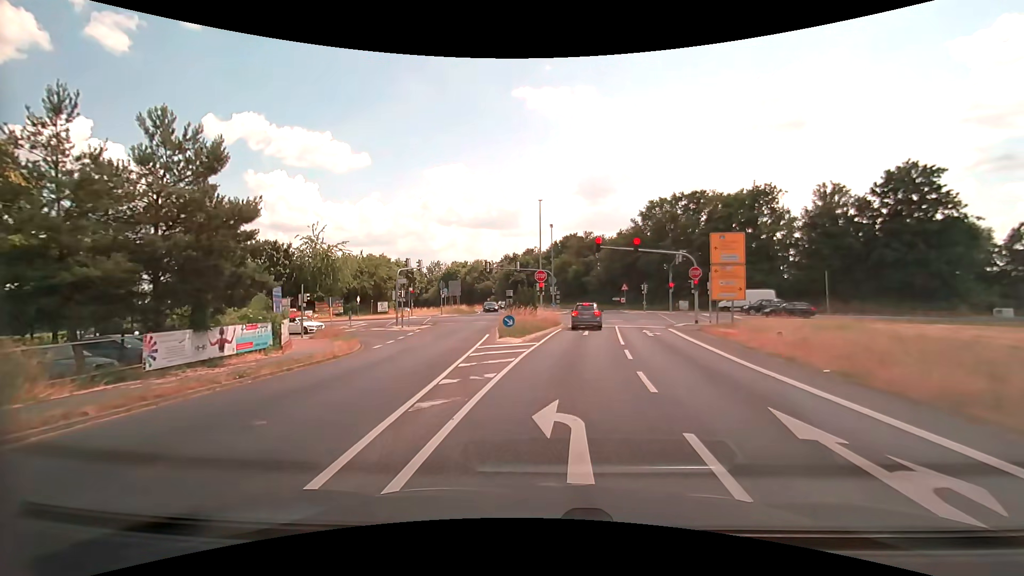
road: secondary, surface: asphalt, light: Day
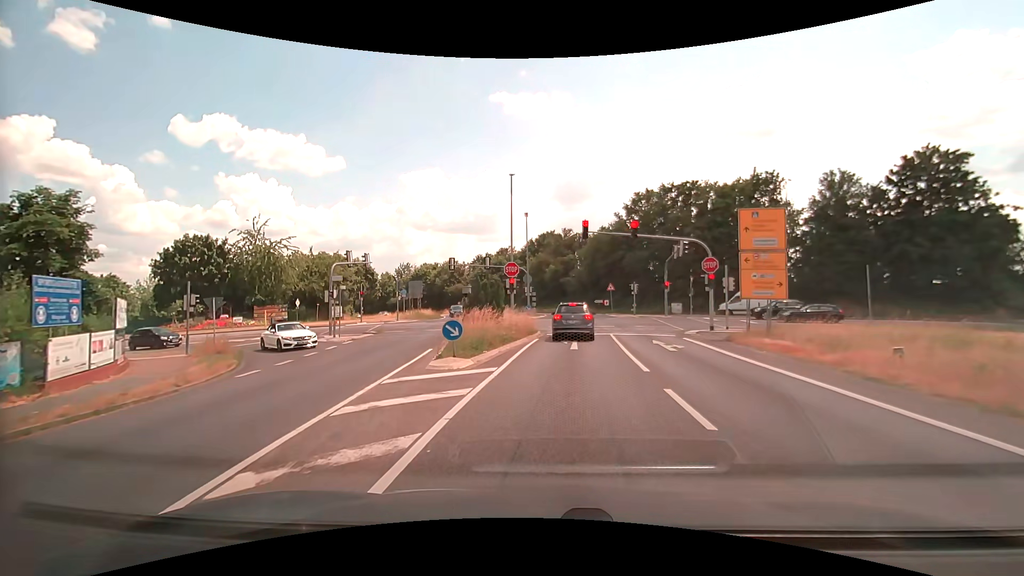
(+0.2, +8.9) m; +3°
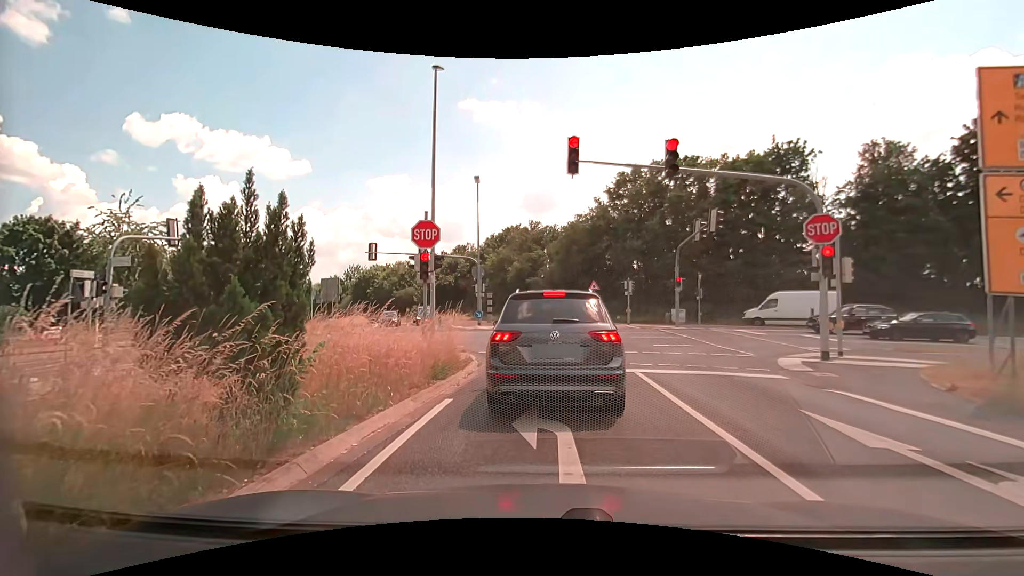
(+0.5, +14.5) m; +5°
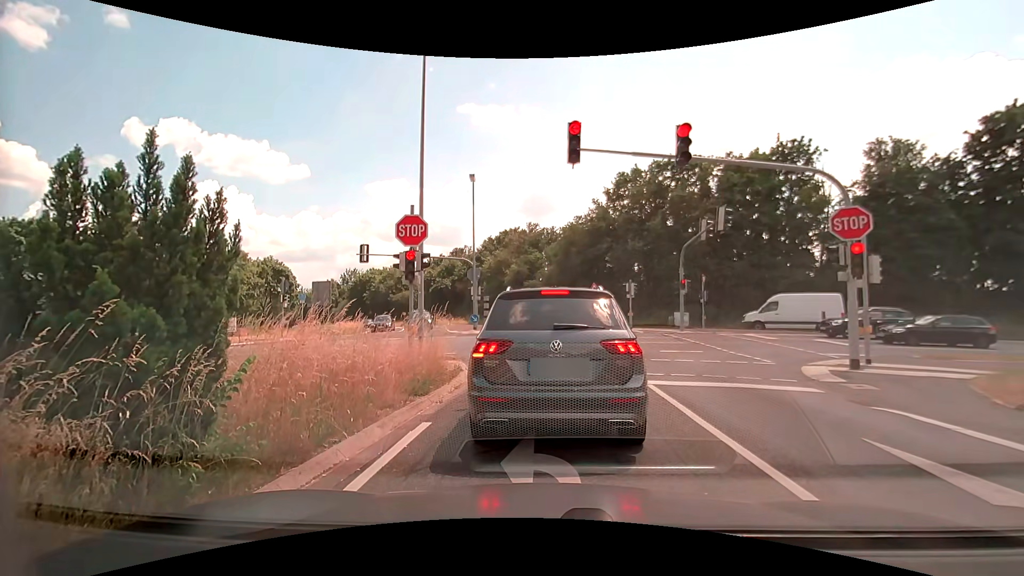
(0.0, +1.2) m; 0°
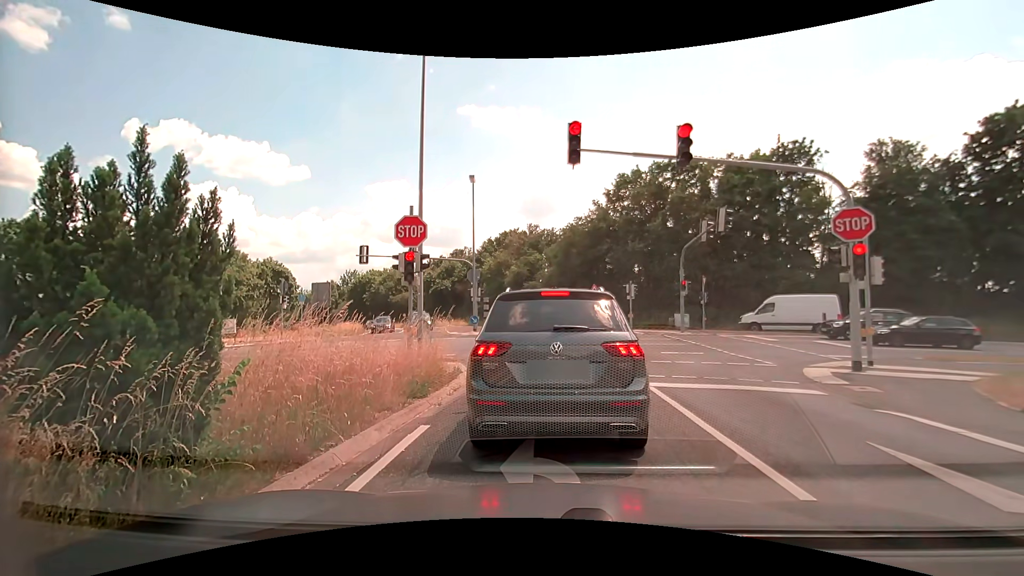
(0.0, +0.1) m; 0°
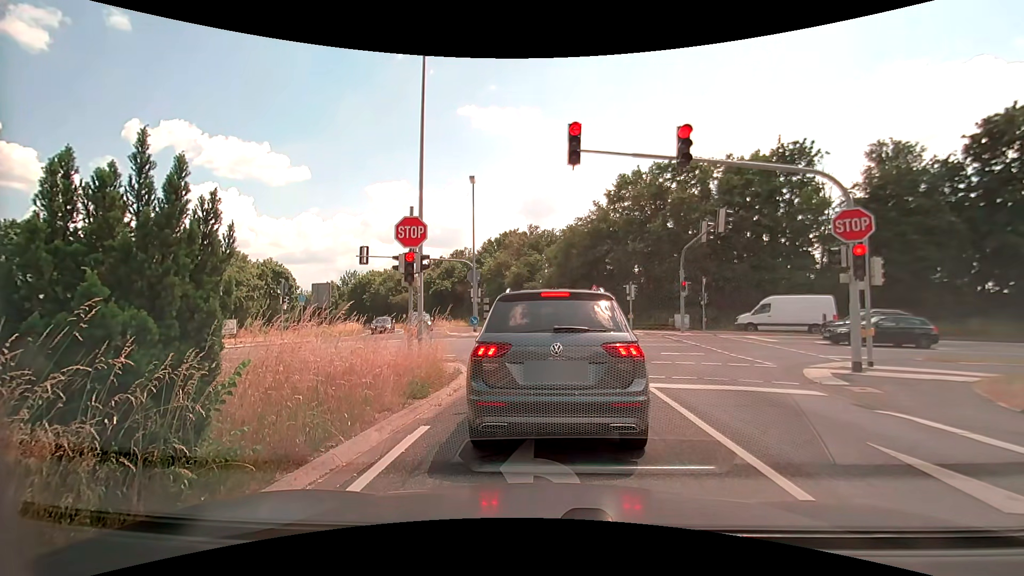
(0.0, 0.0) m; 0°
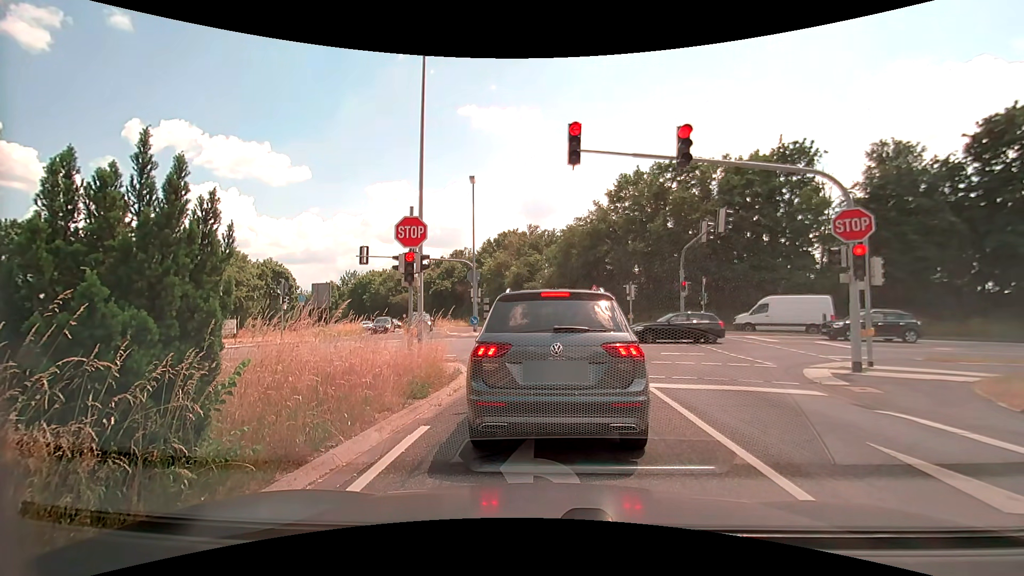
(0.0, 0.0) m; 0°
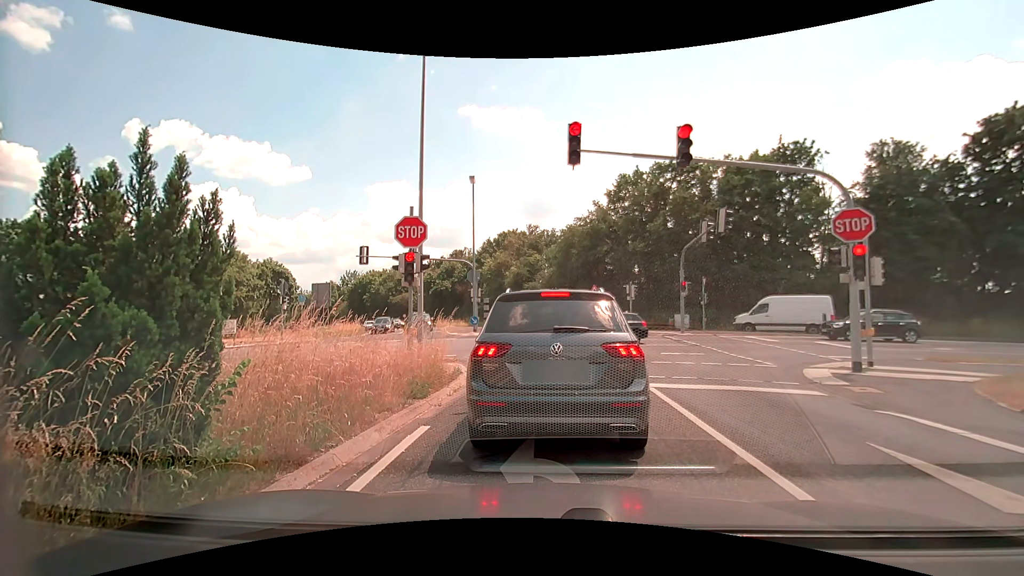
(0.0, 0.0) m; 0°
(0, +10) (-2, +20) (-8, +27) (-18, +30) (-28, +29) (-38, +28) (-48, +27) (-58, +26) (-68, +25) (-77, +23) m
